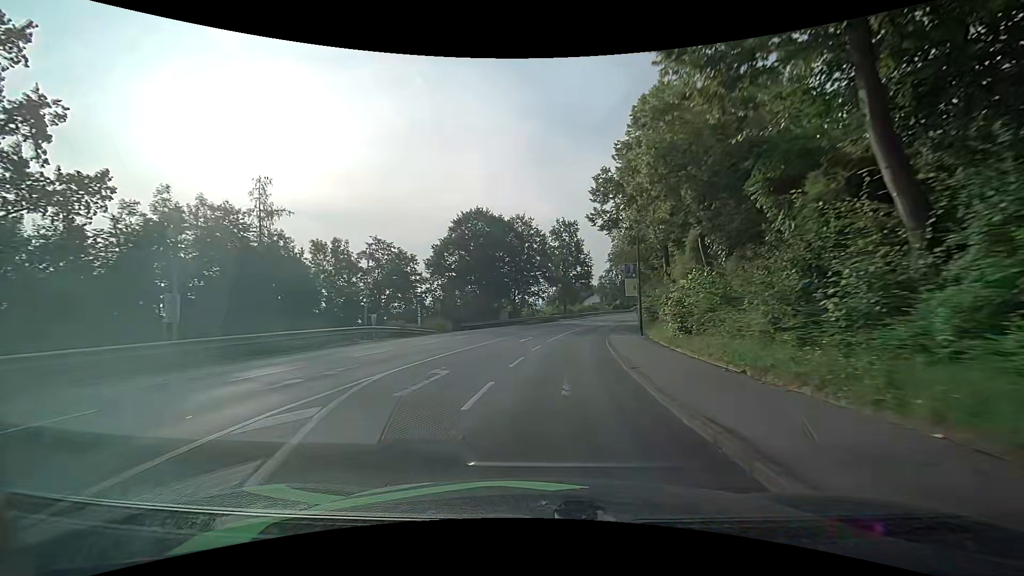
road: tertiary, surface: asphalt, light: Day
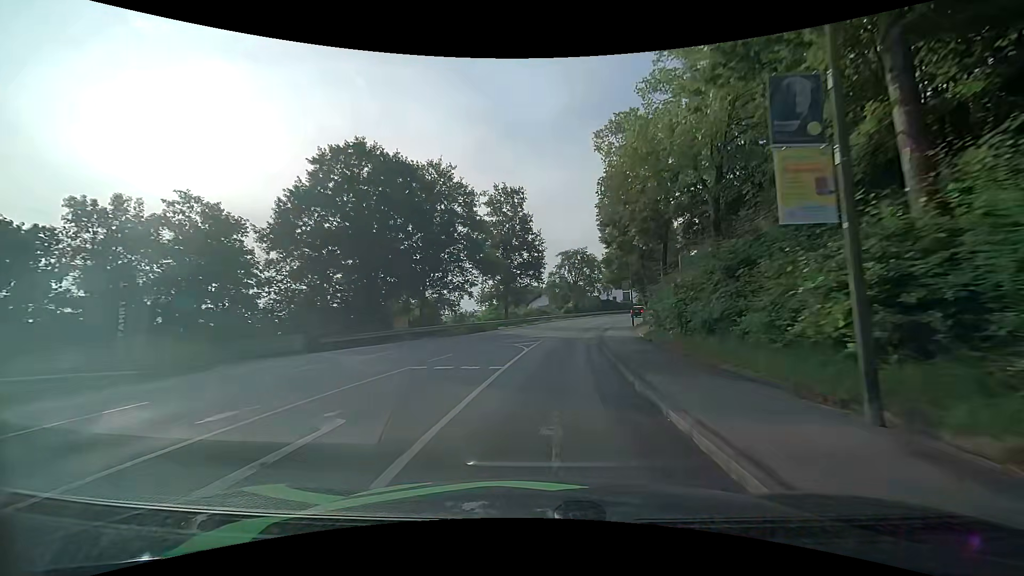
(+1.4, +22.2) m; +7°
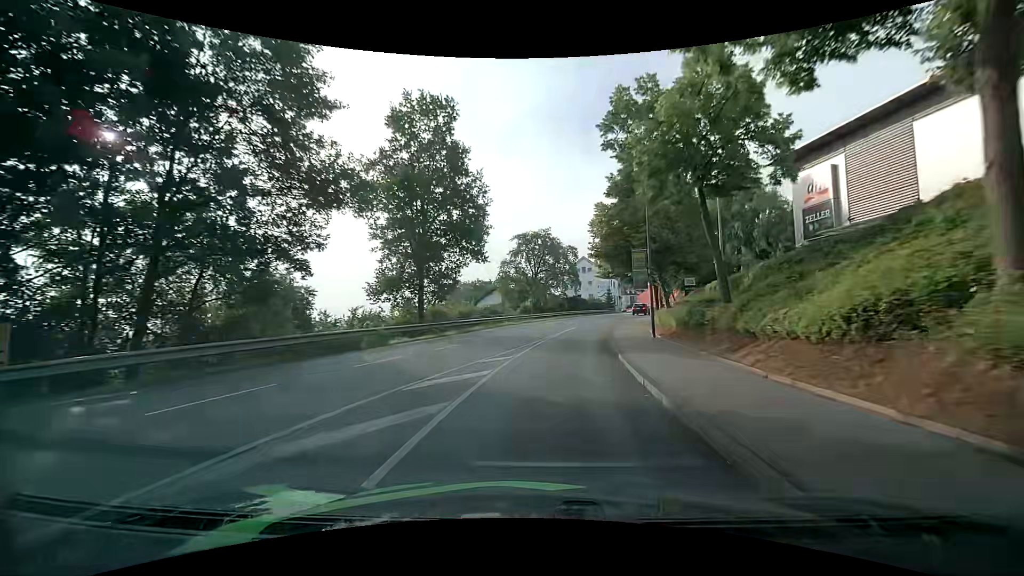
(+0.9, +21.6) m; +5°
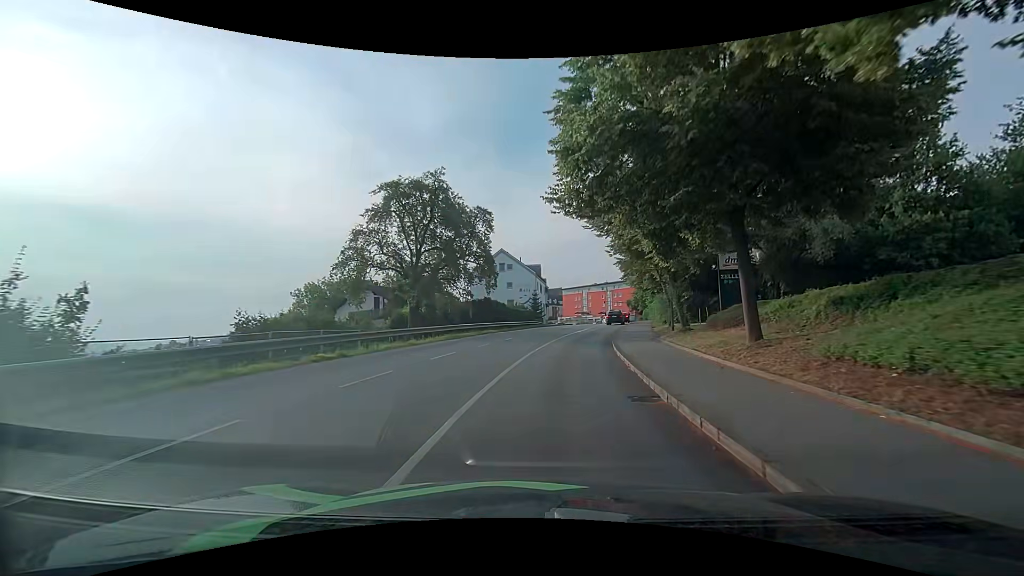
(+2.4, +32.0) m; +10°
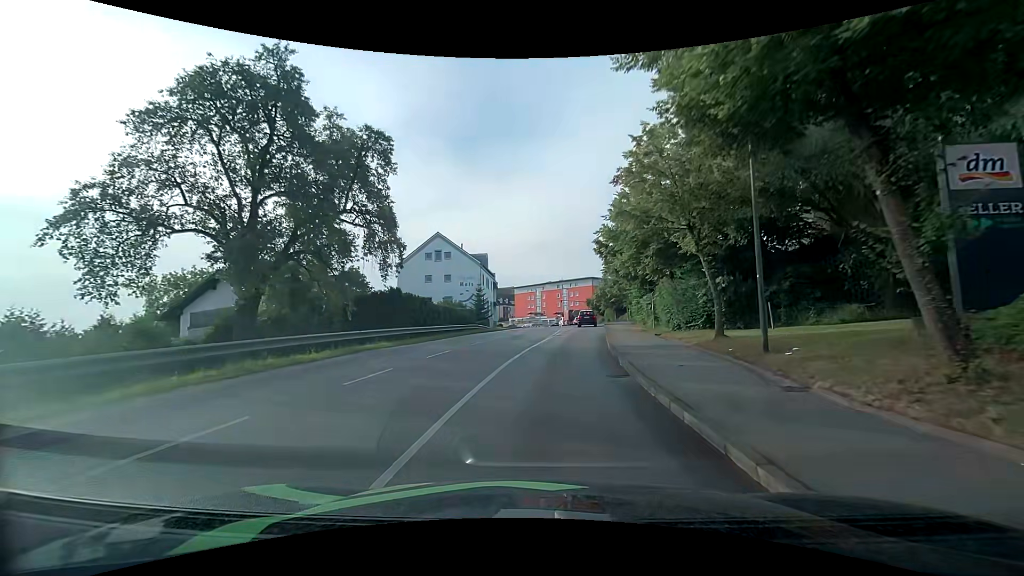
(+0.7, +17.3) m; +4°
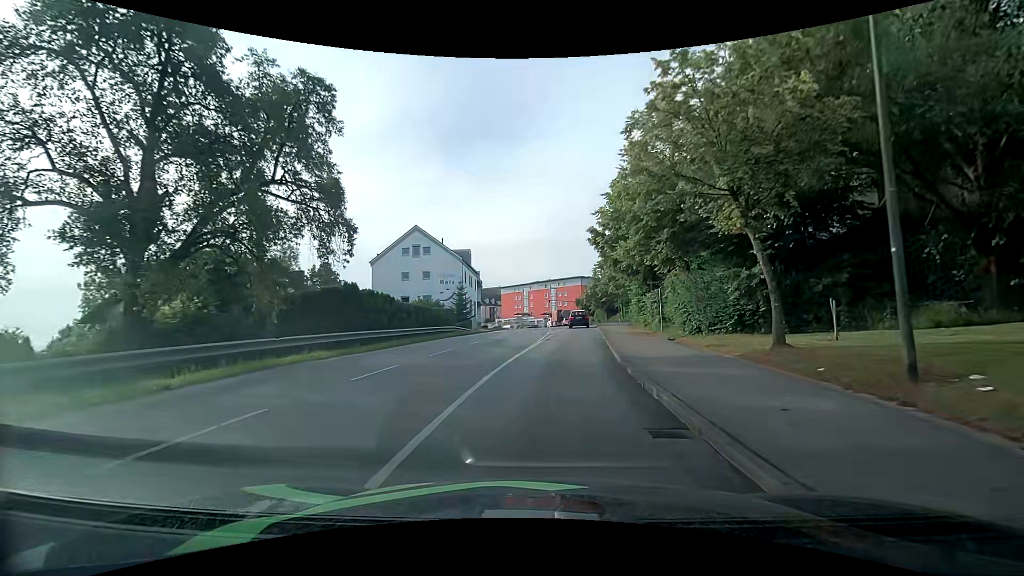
(+0.2, +5.3) m; +3°
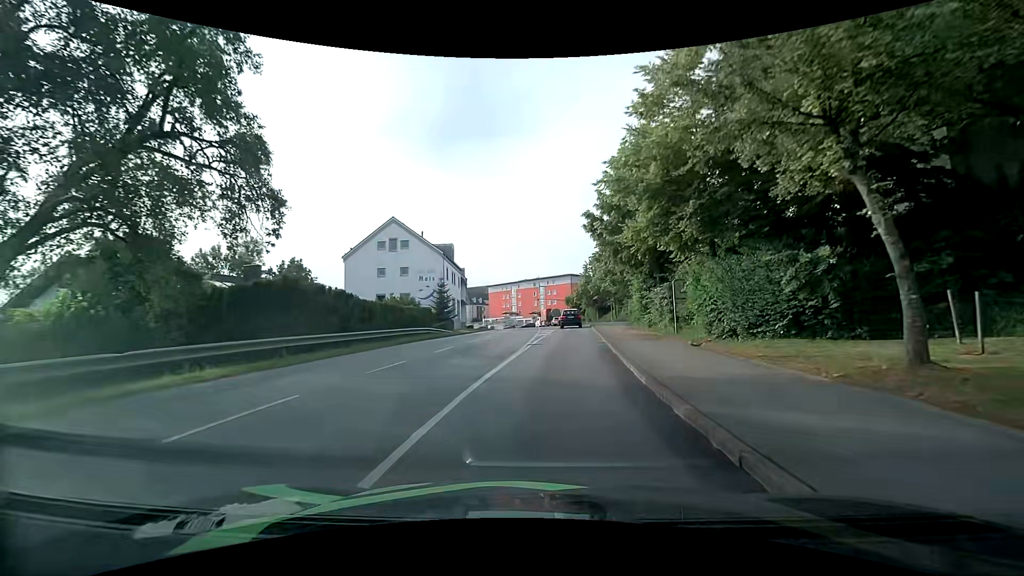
(+0.1, +4.9) m; +1°
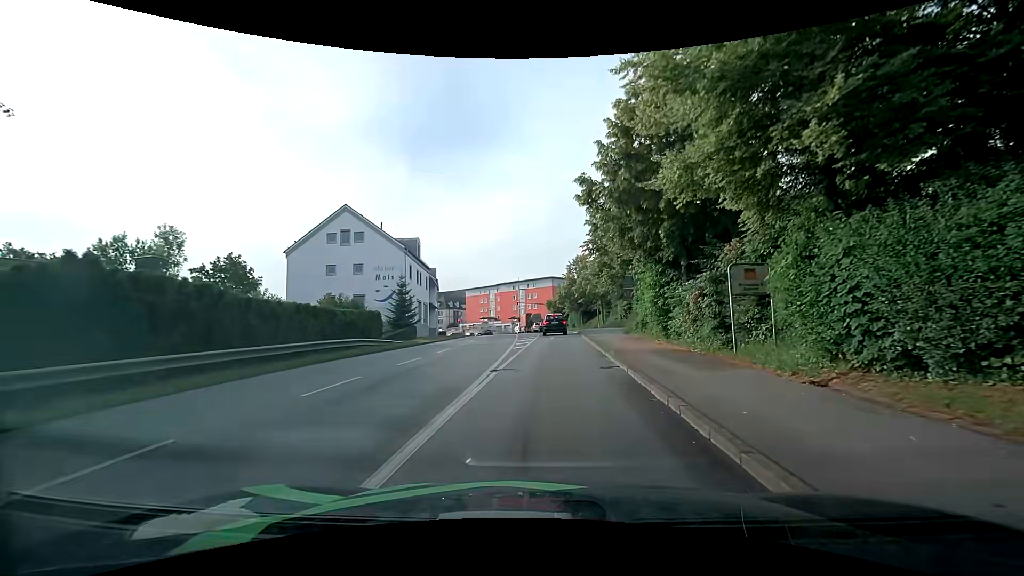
(+0.2, +8.3) m; +2°
(0, +10) (+1, +20) (+1, +30) (+2, +40) (+2, +50) (+2, +60) (+1, +70) (0, +80) (-1, +90) (-3, +100) m
